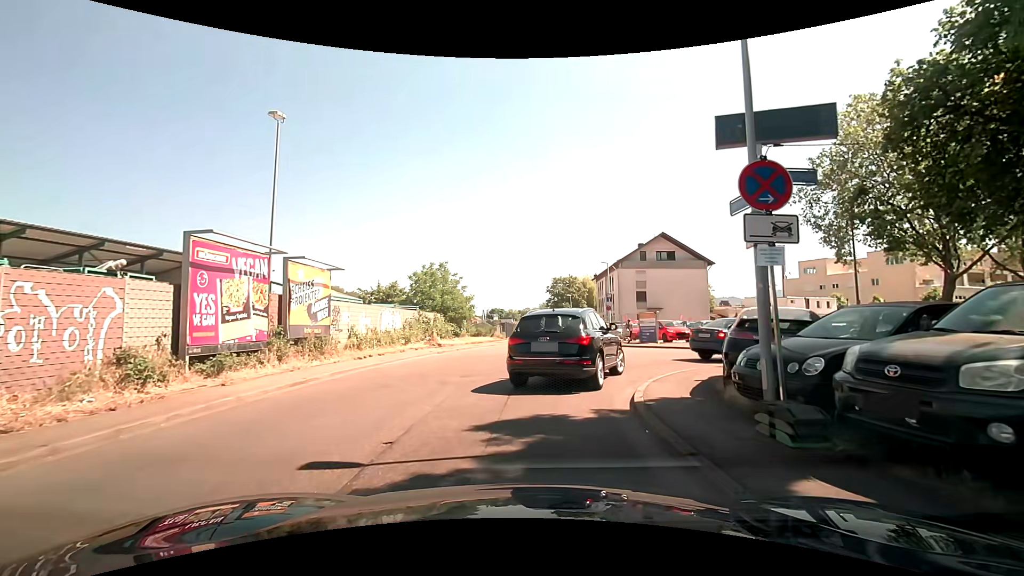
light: Day
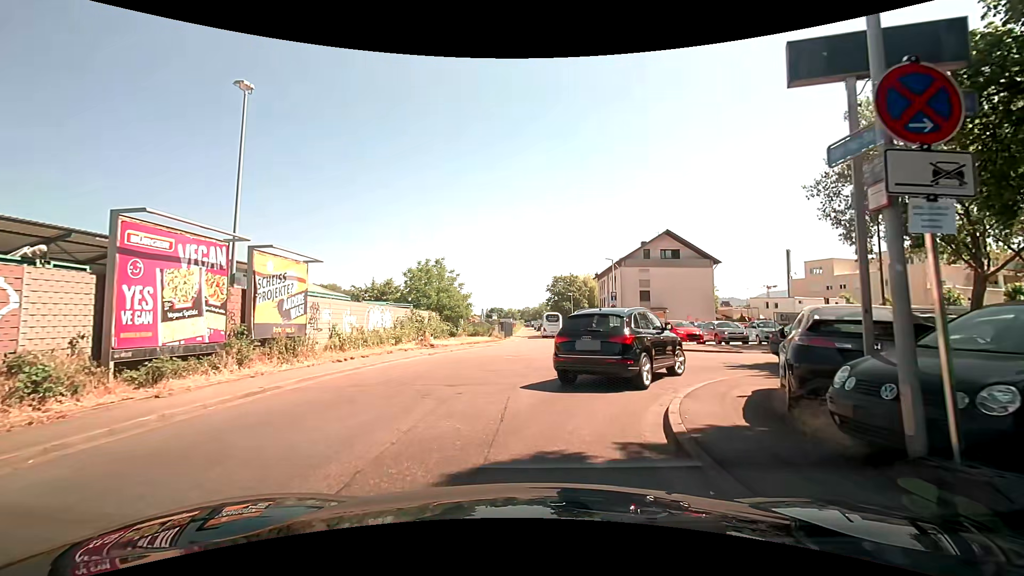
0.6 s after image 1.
(0.0, +2.2) m; 0°
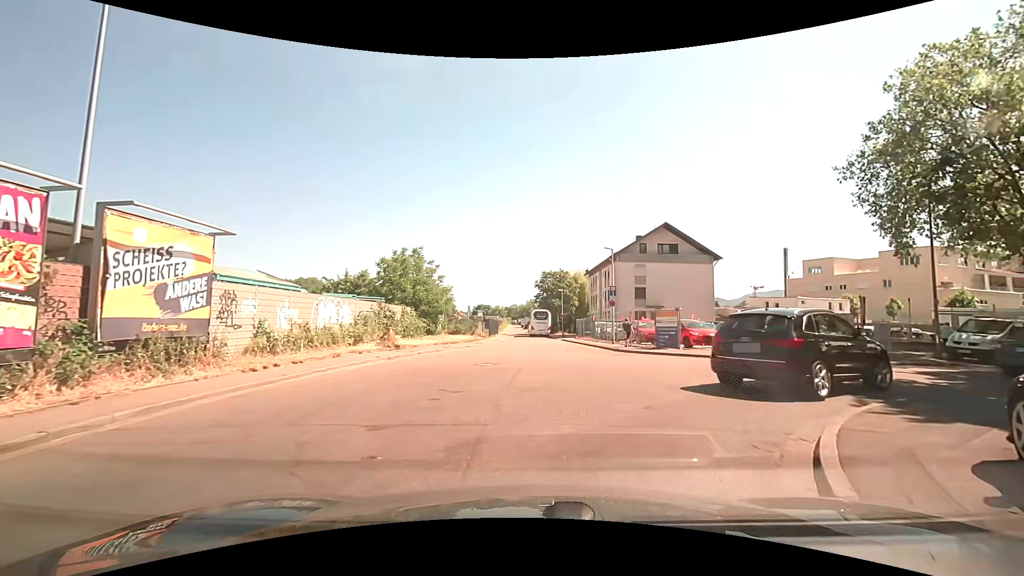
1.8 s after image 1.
(+0.1, +4.8) m; +2°
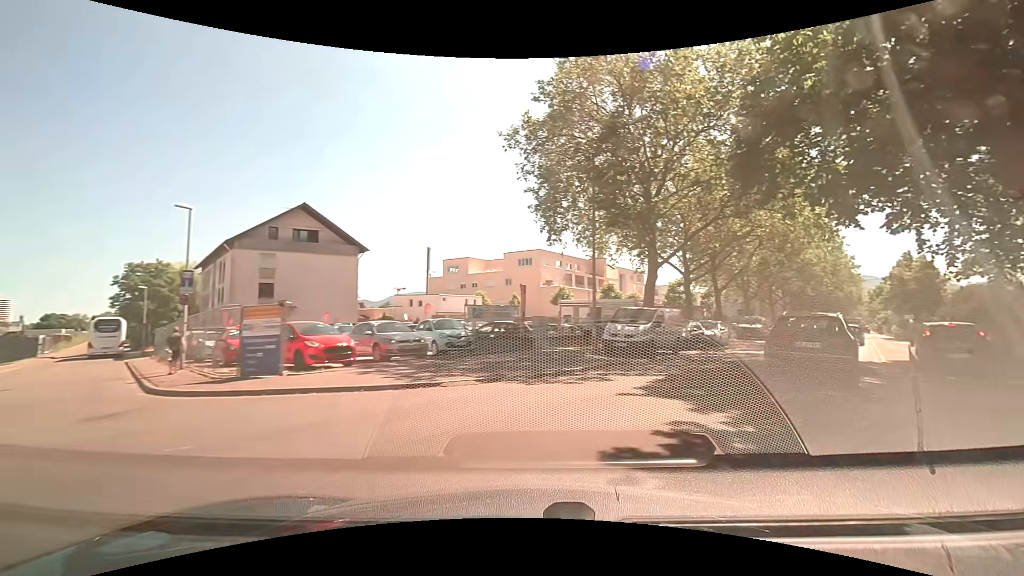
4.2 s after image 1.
(+2.9, +10.0) m; +39°
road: unclassified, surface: asphalt
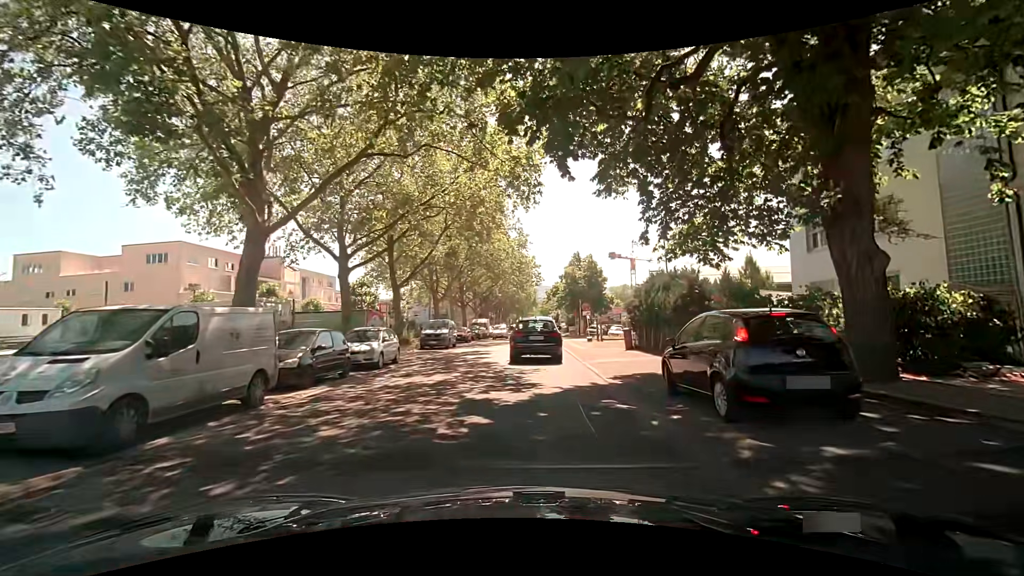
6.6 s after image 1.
(+4.8, +11.5) m; +31°
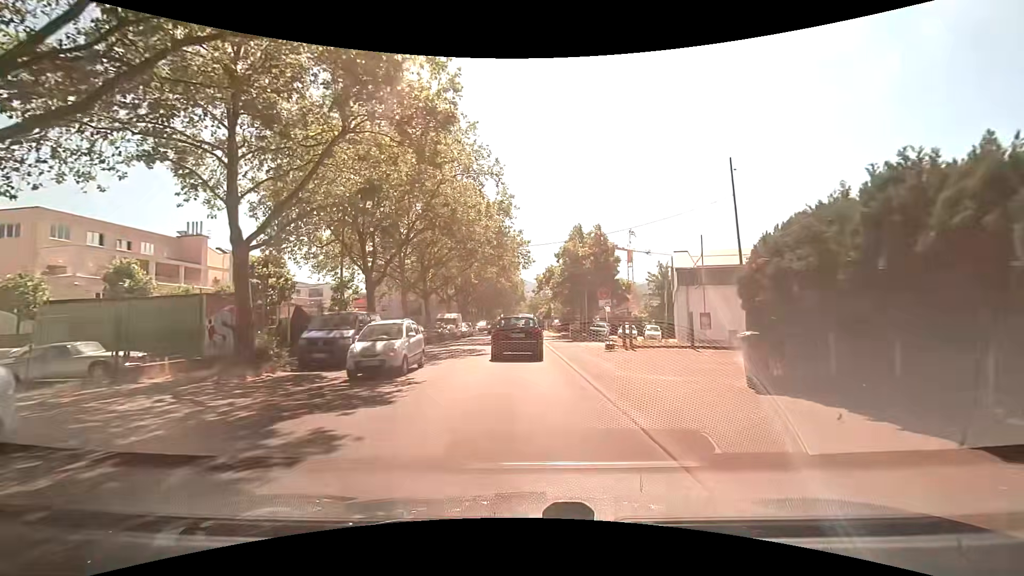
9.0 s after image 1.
(+0.6, +15.4) m; +3°
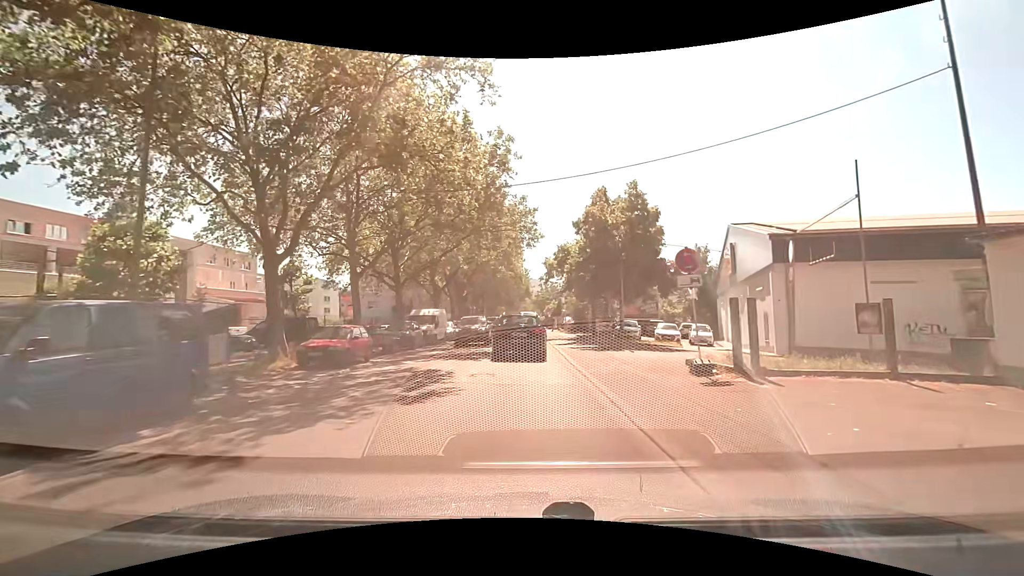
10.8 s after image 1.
(0.0, +11.8) m; 0°
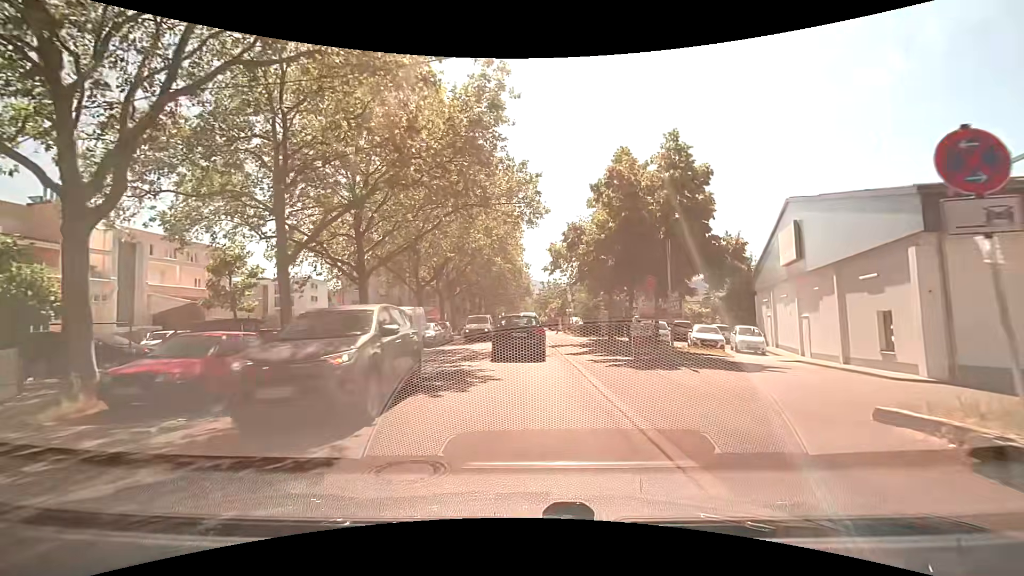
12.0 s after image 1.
(-0.1, +7.6) m; -1°
(0, +10) (0, +20) (0, +30) (0, +40) (0, +50) (0, +60) (-1, +70) (-1, +80) (-1, +90) (-1, +100) m
